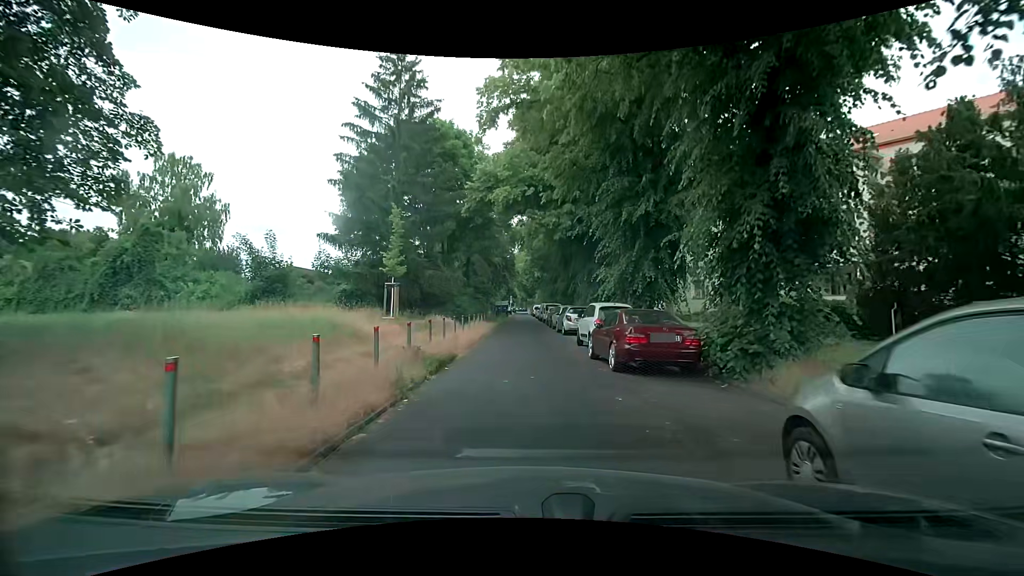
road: residential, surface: asphalt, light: Day
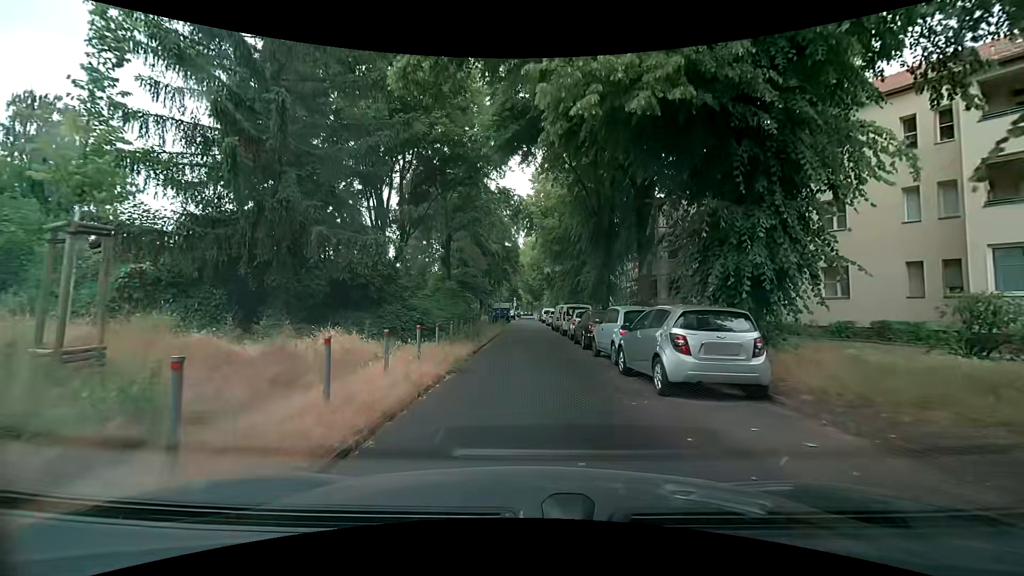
(+0.2, +17.0) m; +1°
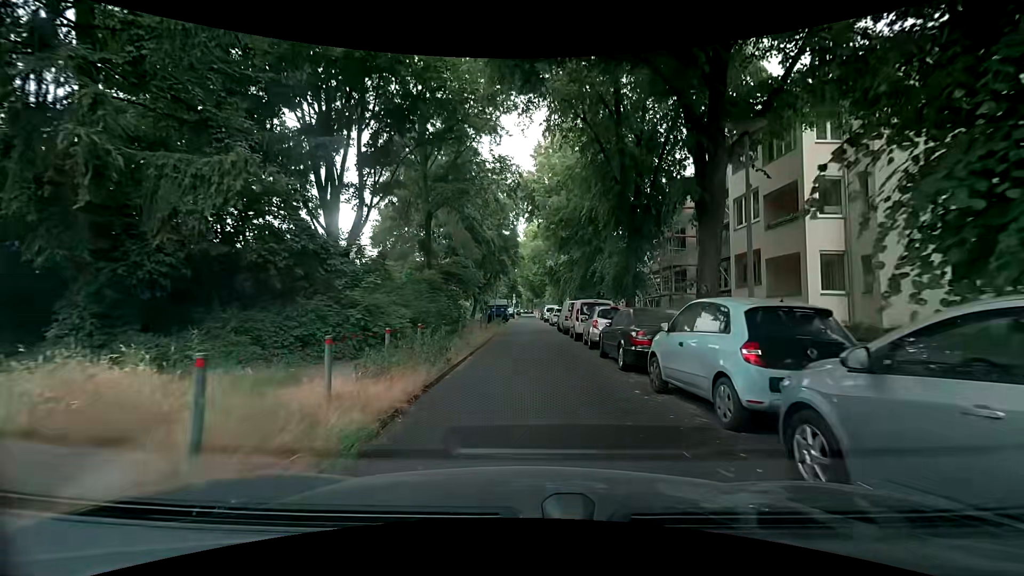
(-0.1, +7.2) m; -1°
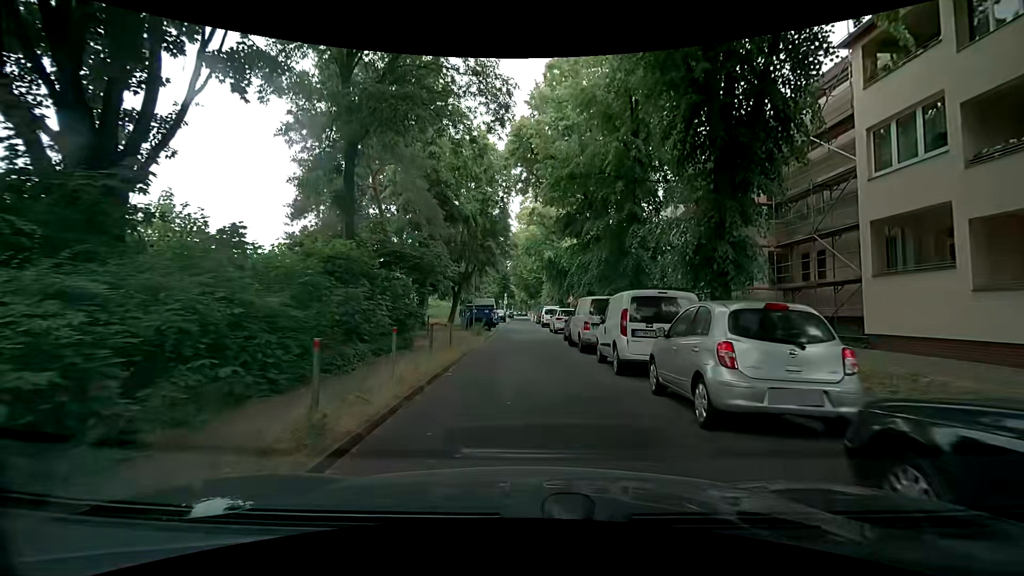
(+0.2, +11.4) m; 0°
